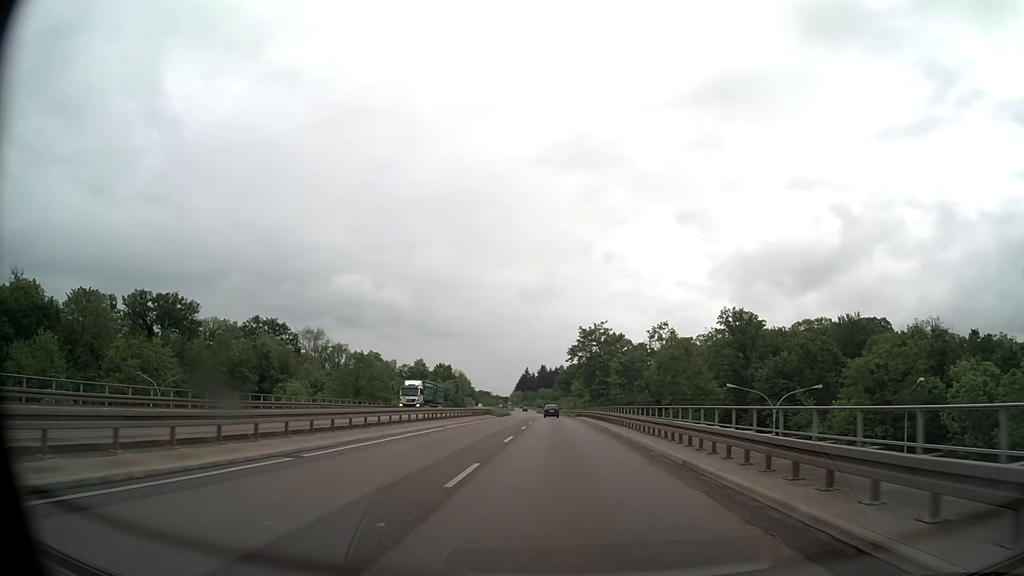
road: trunk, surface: asphalt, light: Day
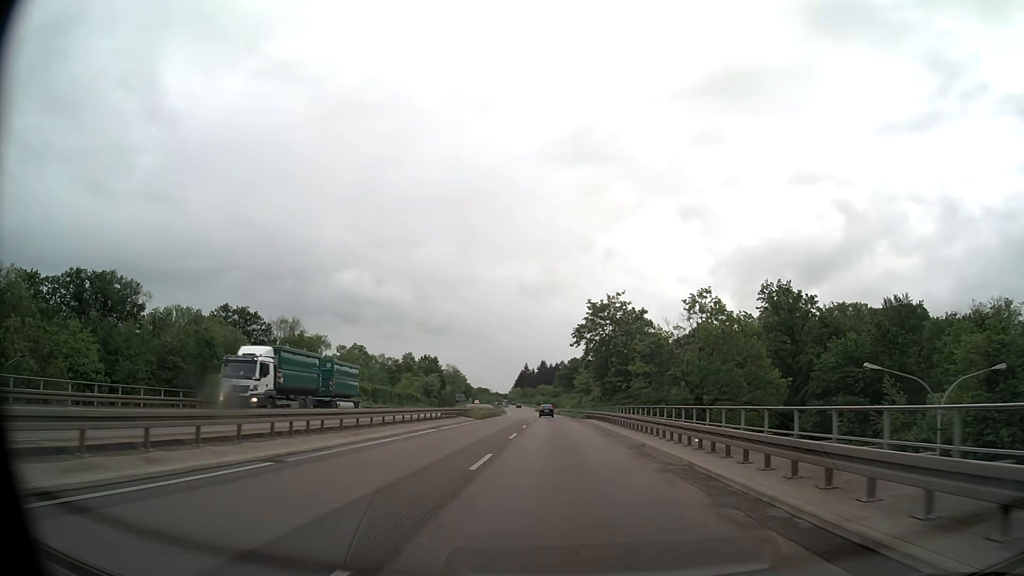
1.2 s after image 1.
(0.0, +21.2) m; 0°
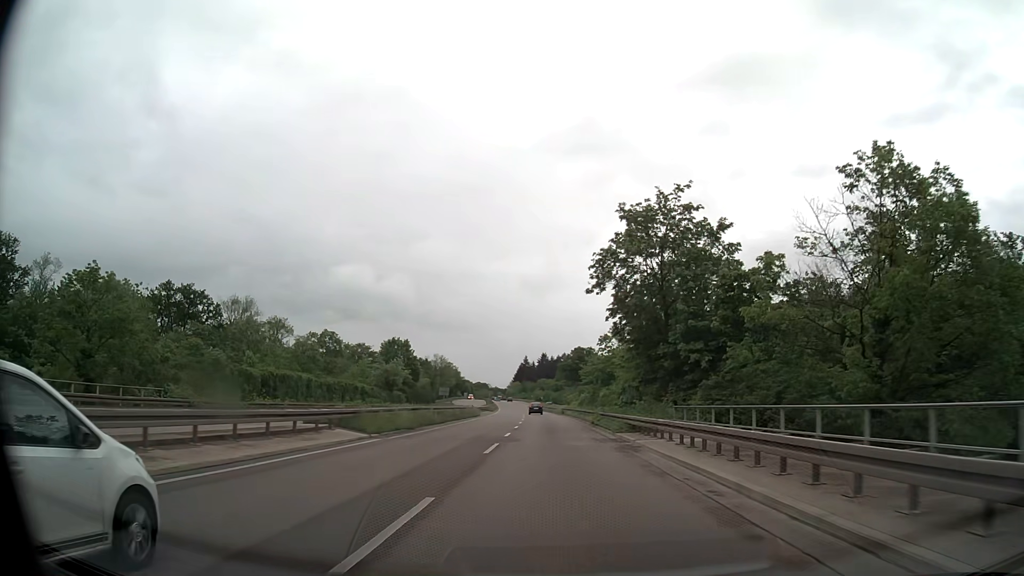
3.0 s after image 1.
(0.0, +32.0) m; 0°
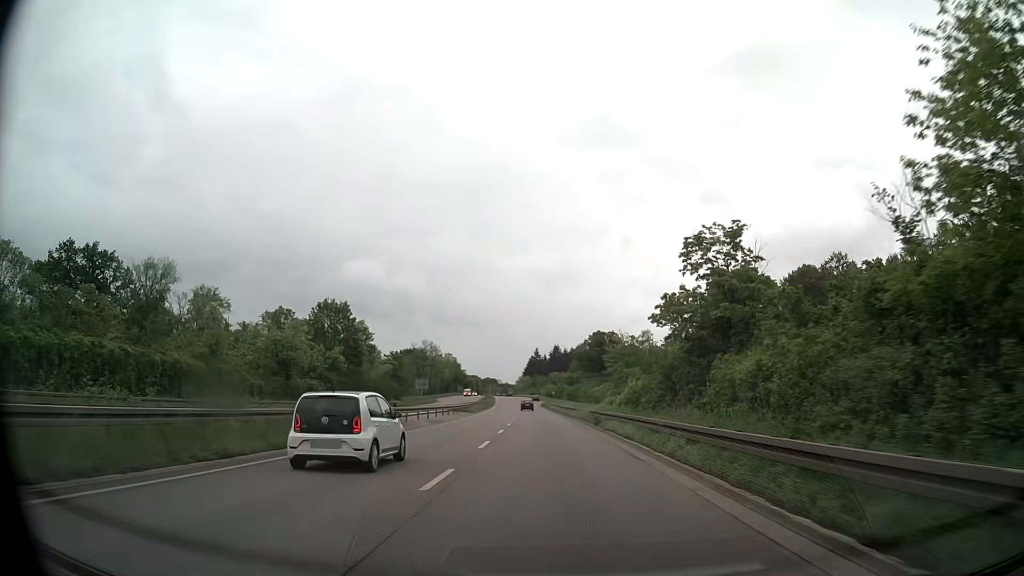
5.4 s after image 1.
(-0.3, +43.1) m; -1°
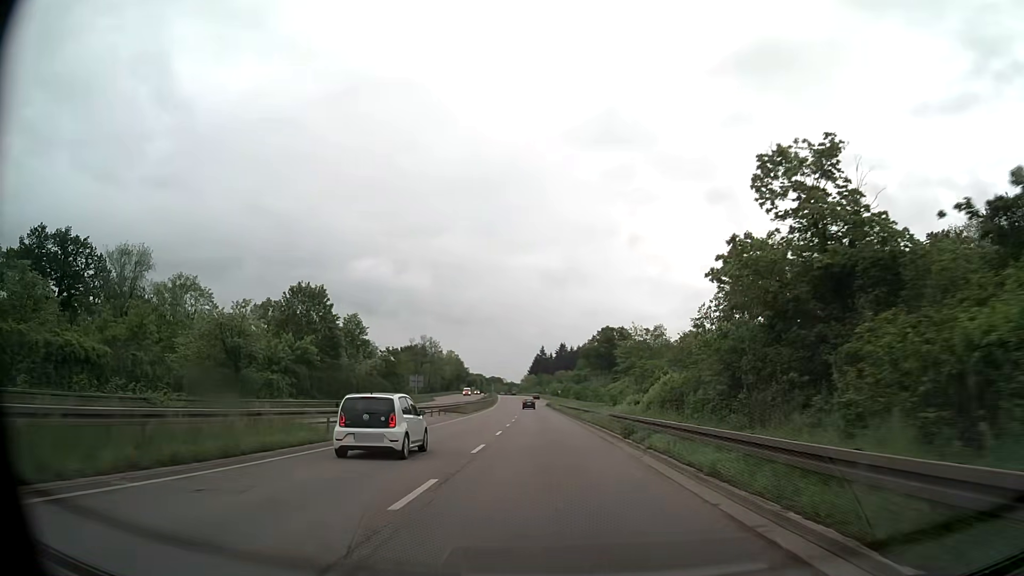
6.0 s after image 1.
(0.0, +10.8) m; -1°
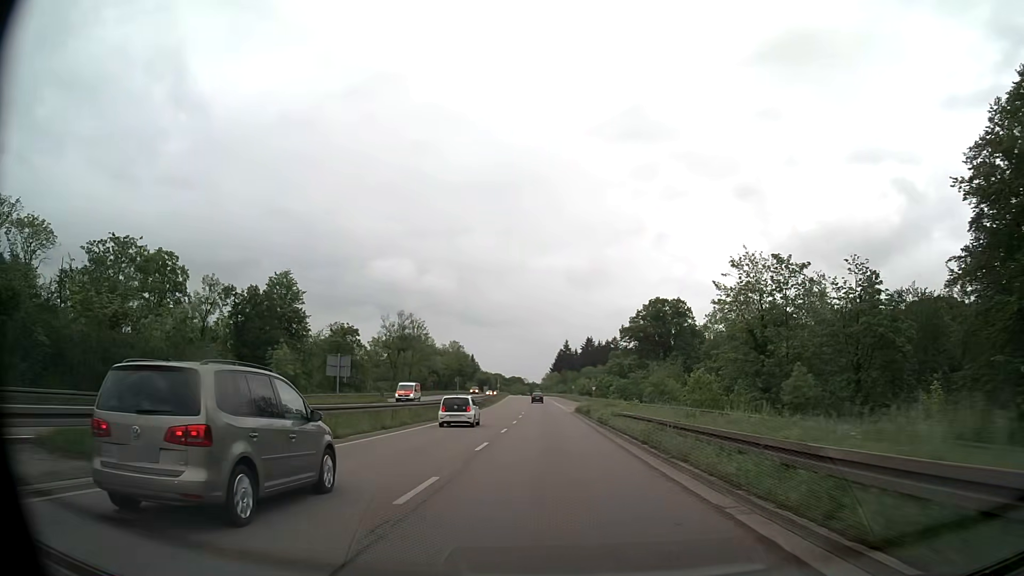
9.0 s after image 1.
(-0.8, +53.7) m; -2°
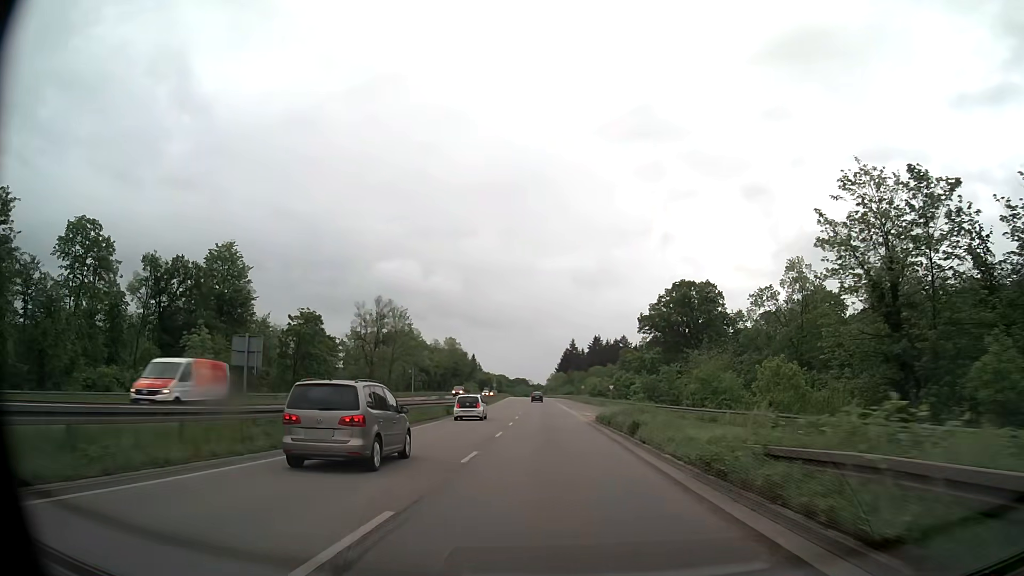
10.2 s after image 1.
(-0.1, +21.5) m; -1°
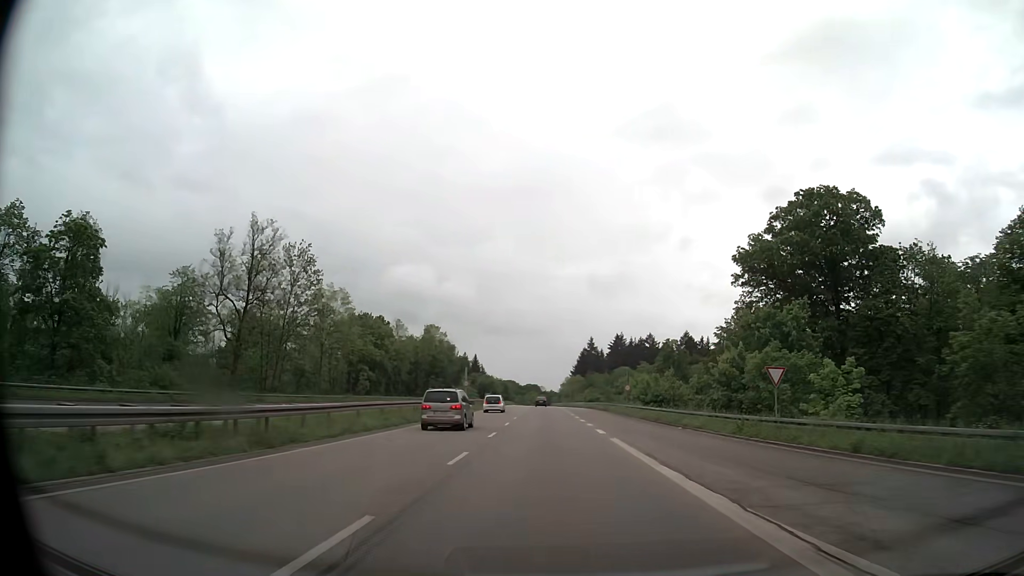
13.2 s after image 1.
(-0.5, +54.4) m; -1°
(0, +10) (0, +20) (0, +30) (0, +40) (-1, +50) (-1, +60) (-1, +70) (-1, +80) (-1, +90) (-2, +100) m
